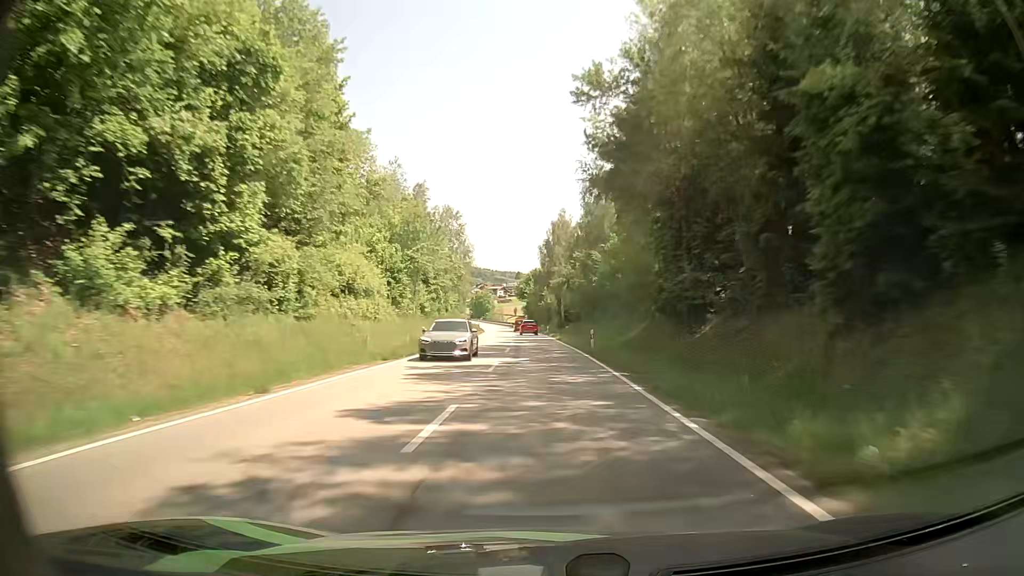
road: secondary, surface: asphalt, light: Day
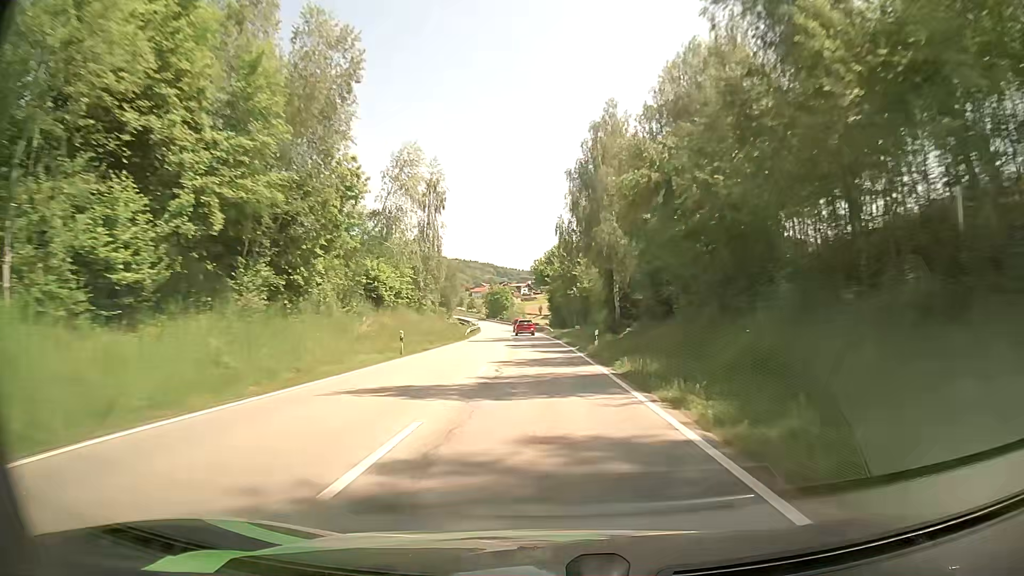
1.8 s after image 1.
(-1.2, +50.2) m; -3°
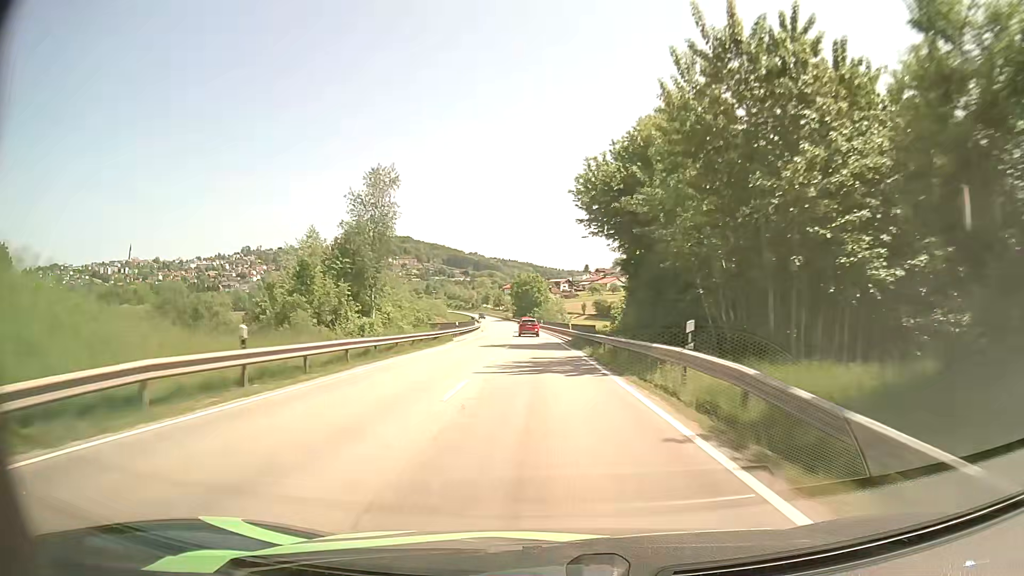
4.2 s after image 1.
(-2.1, +65.5) m; -4°
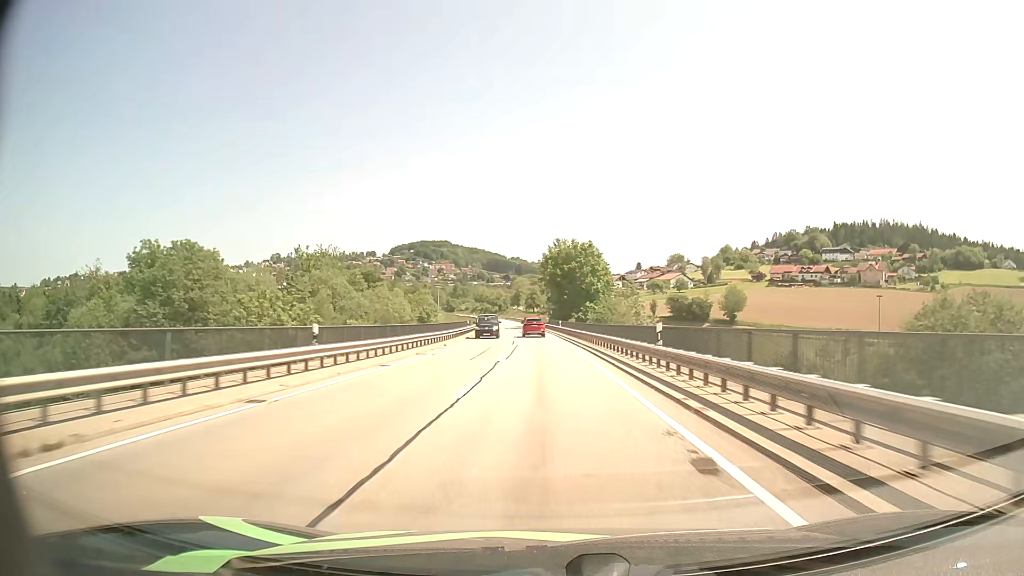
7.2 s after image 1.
(-2.5, +80.2) m; -4°
